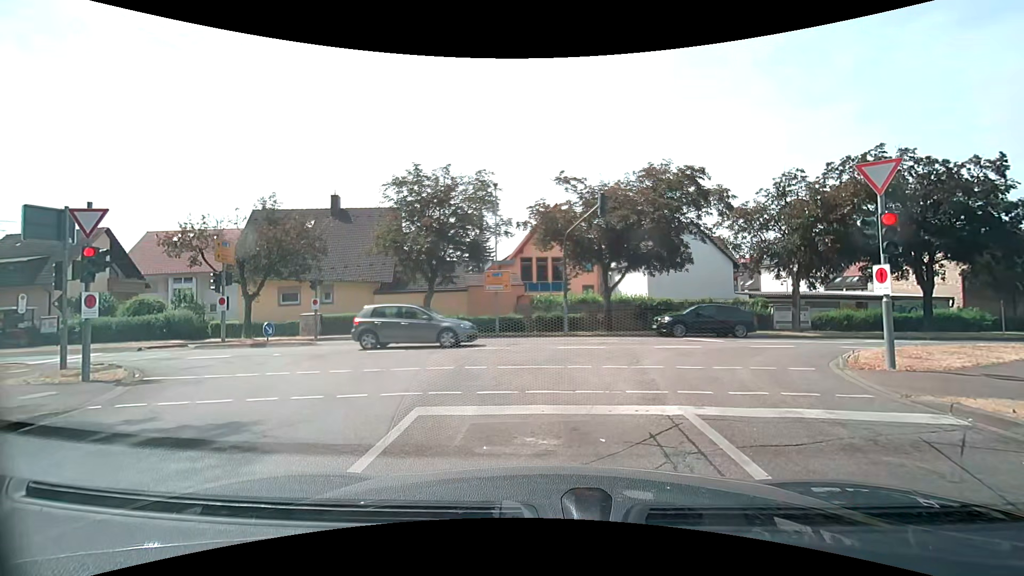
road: tertiary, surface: asphalt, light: Day
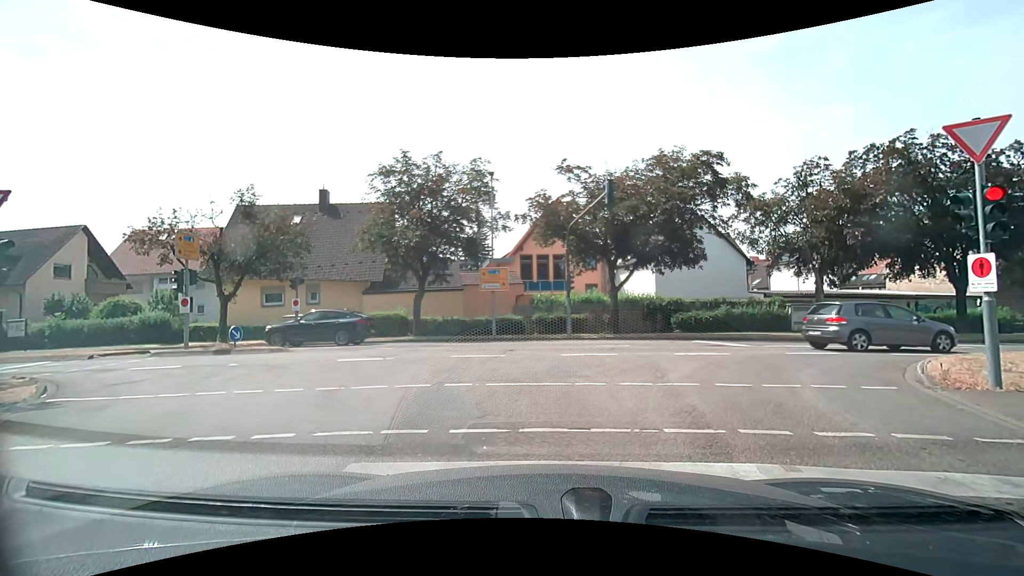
(0.0, +2.2) m; 0°
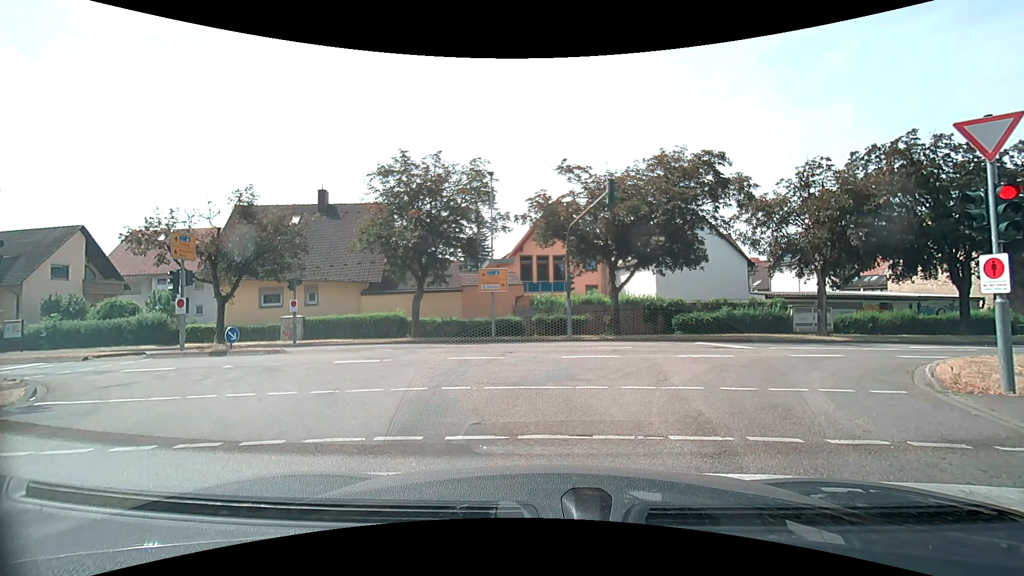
(0.0, +0.3) m; 0°
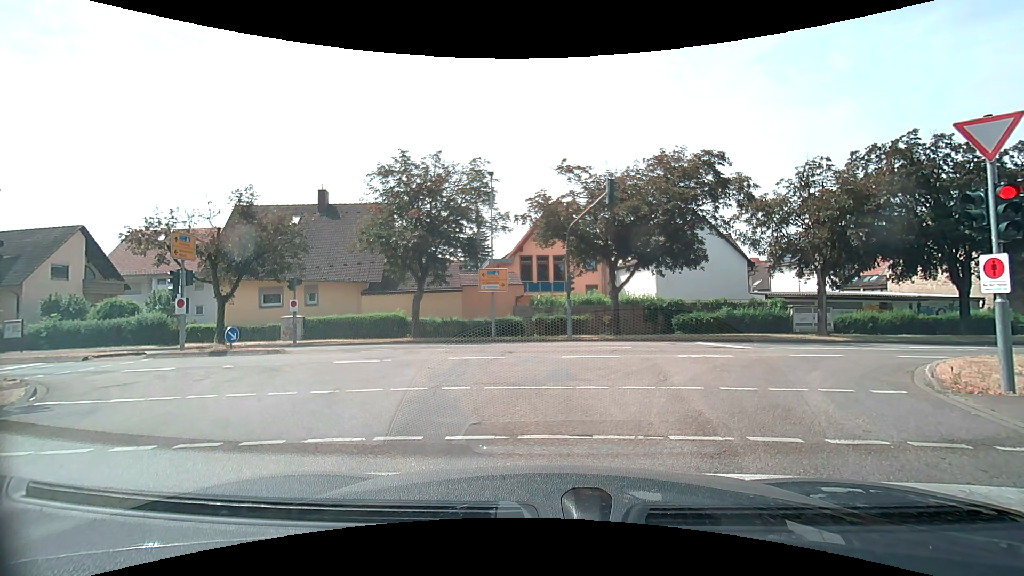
(0.0, 0.0) m; 0°
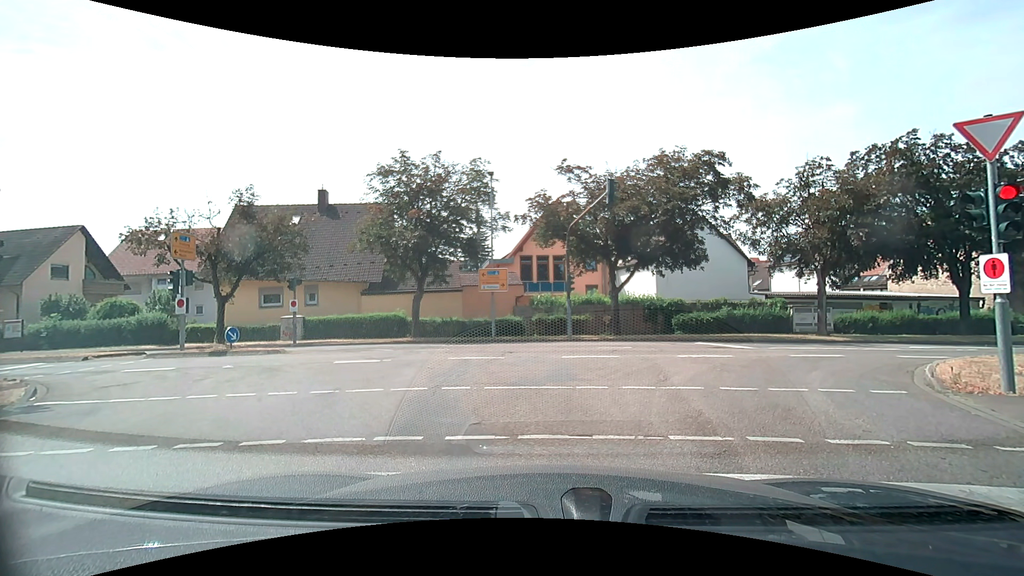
(0.0, 0.0) m; 0°
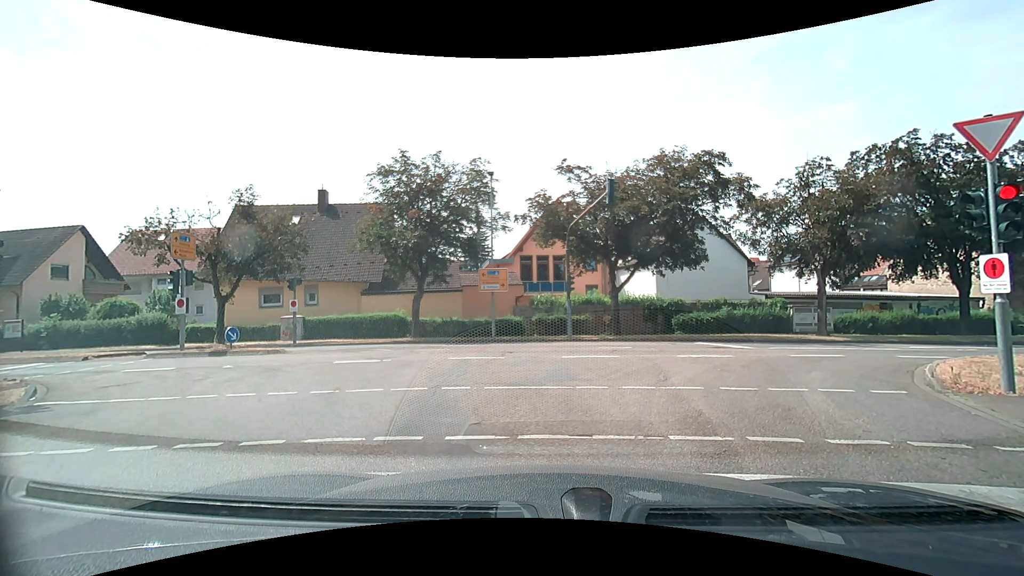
(0.0, 0.0) m; 0°
